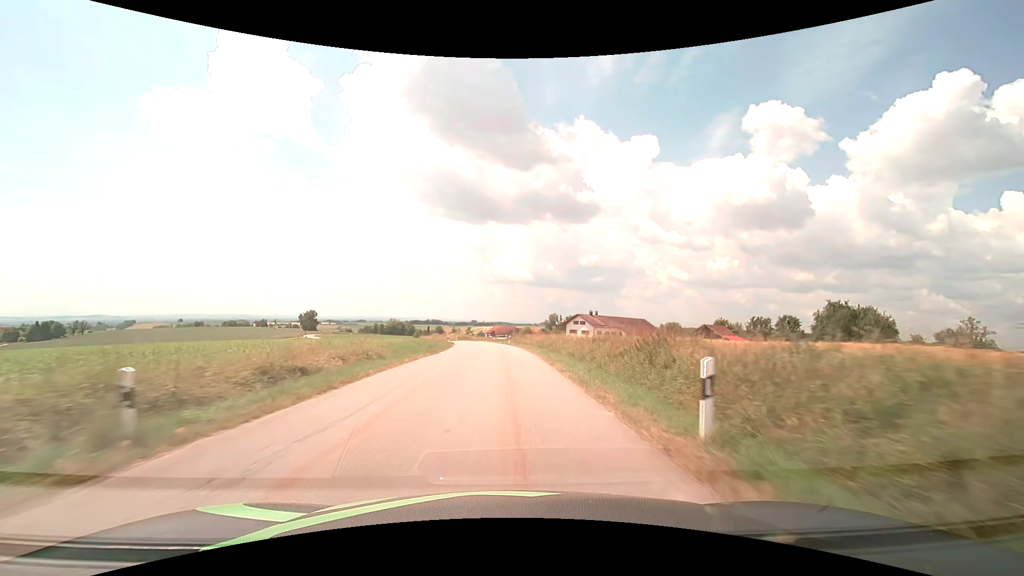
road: tertiary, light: Day
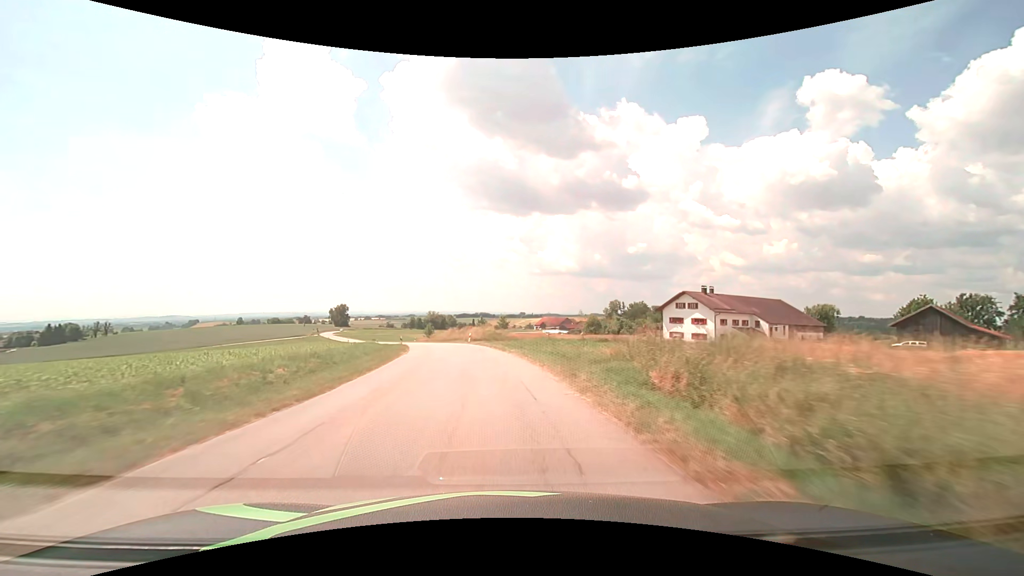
(-1.5, +55.0) m; -5°
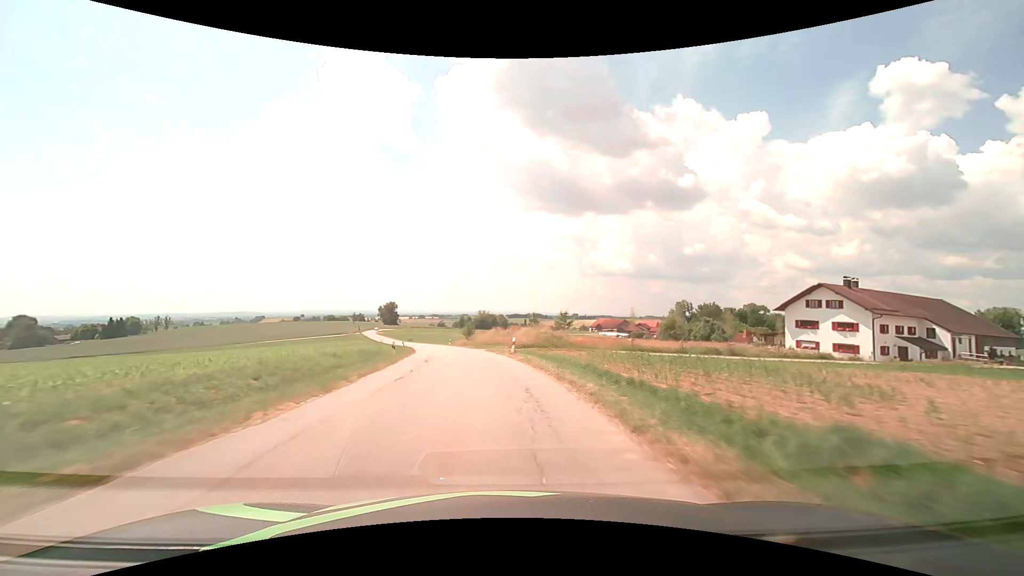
(-1.1, +21.9) m; -6°
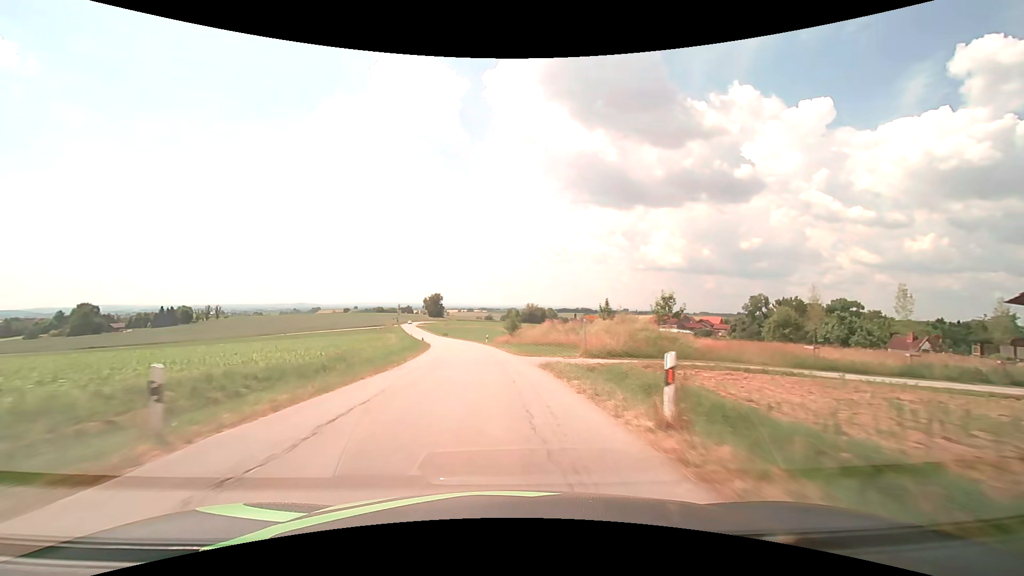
(-1.1, +21.9) m; -6°
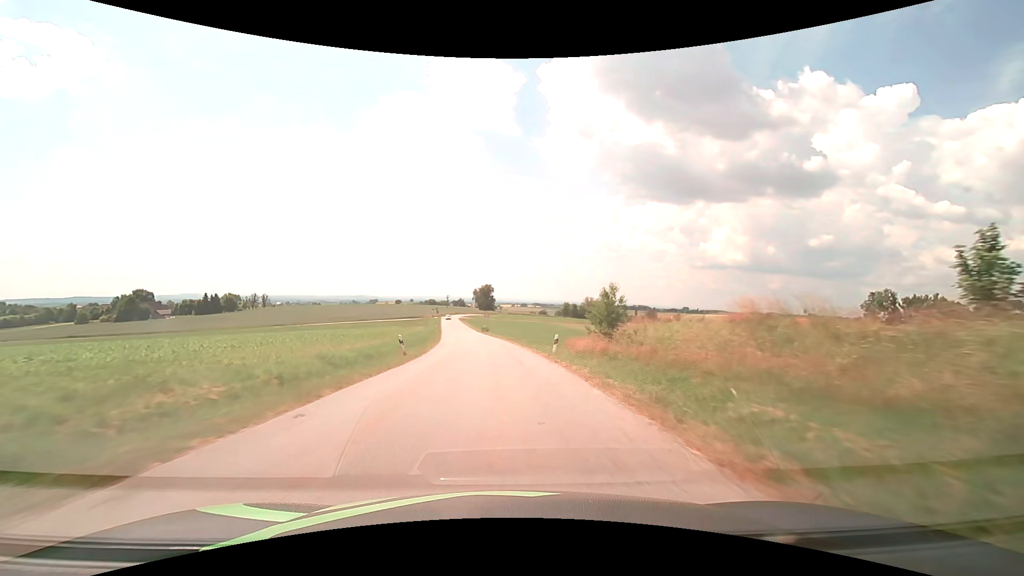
(-1.9, +33.4) m; -6°
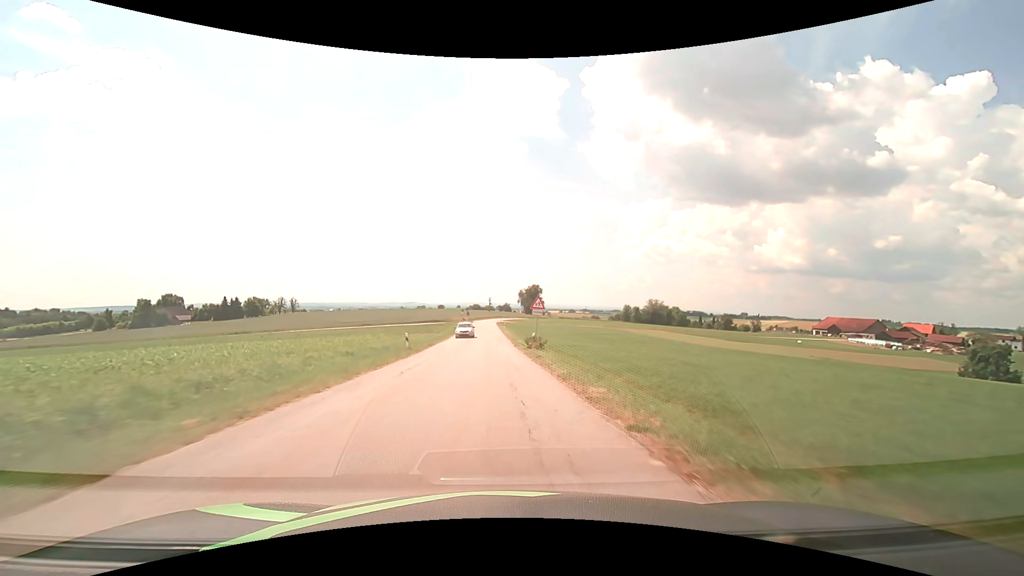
(-2.1, +45.6) m; -6°
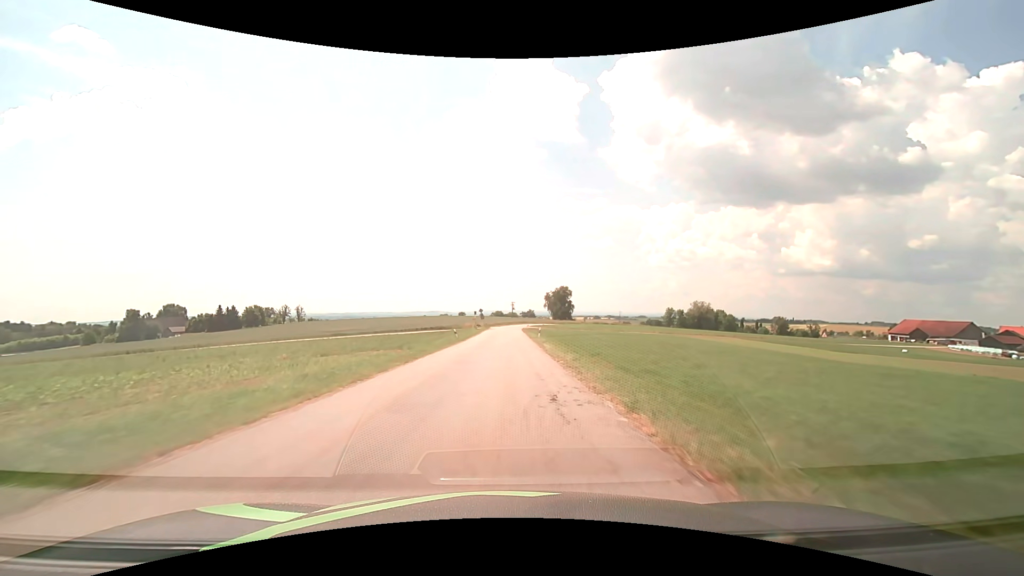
(-1.1, +34.8) m; -3°
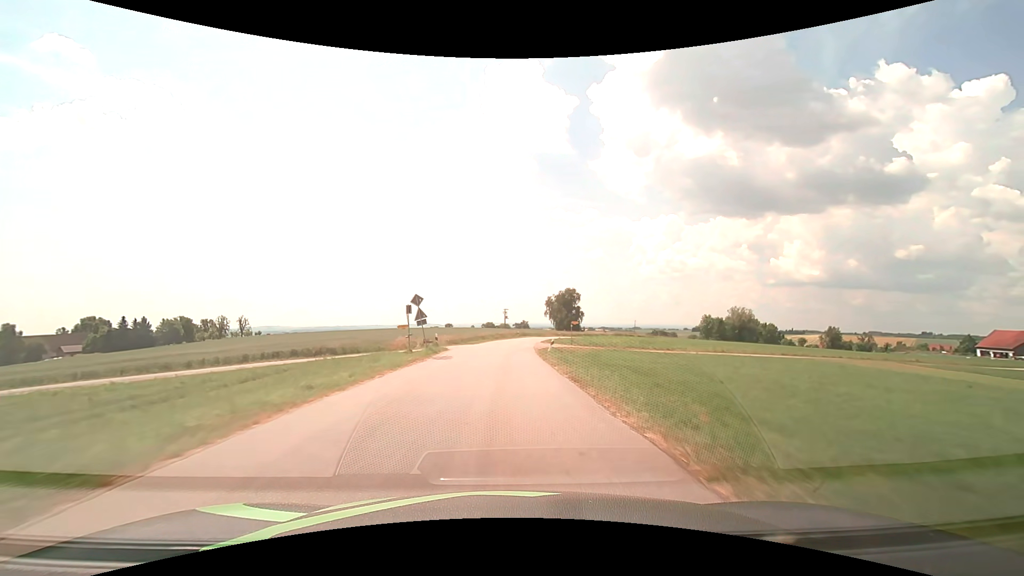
(+0.5, +57.8) m; +1°
